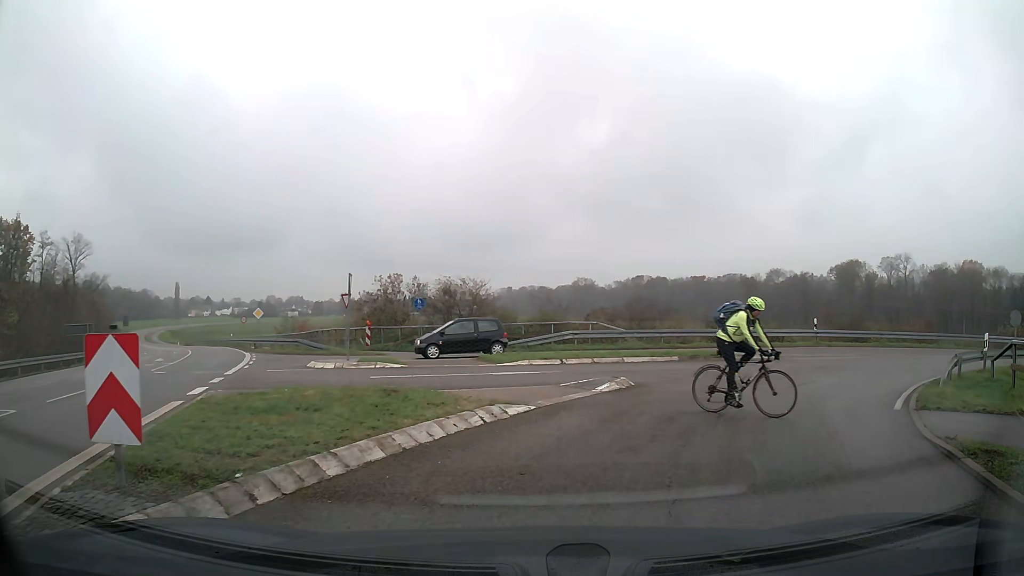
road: trunk_link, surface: asphalt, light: Day
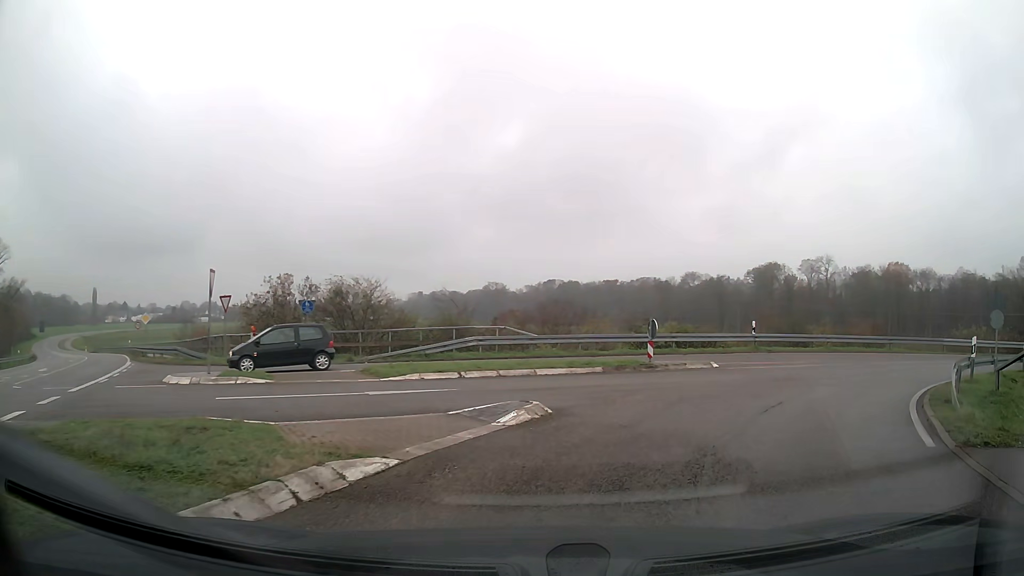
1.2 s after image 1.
(+0.3, +3.9) m; +9°
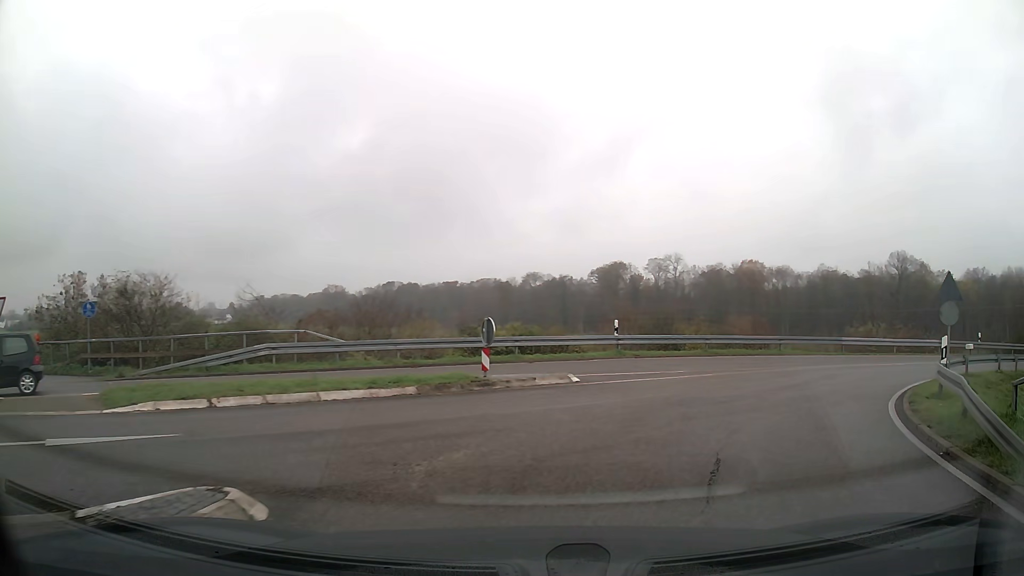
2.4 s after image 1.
(+0.7, +5.7) m; +14°
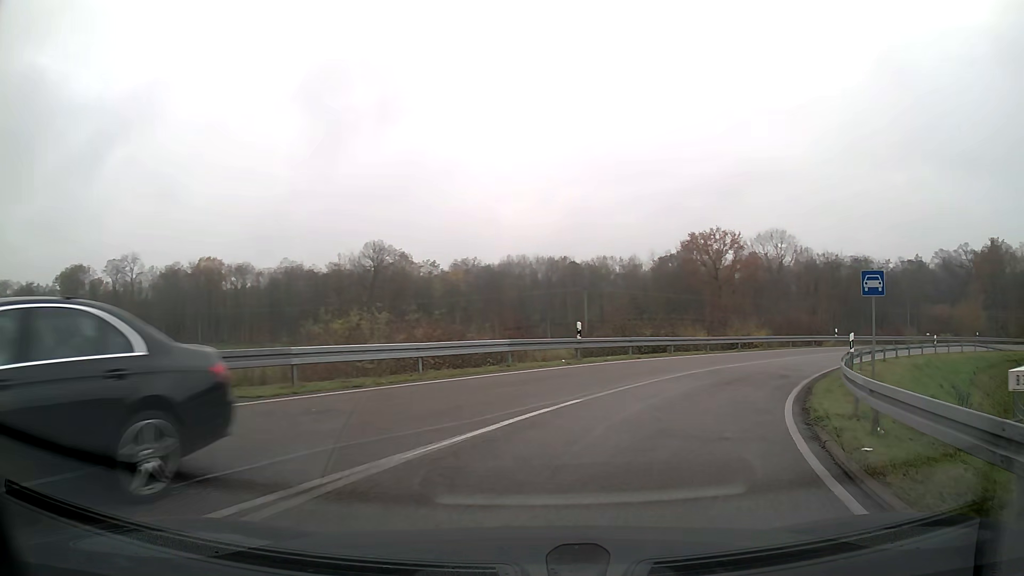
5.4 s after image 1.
(+8.0, +18.0) m; +46°
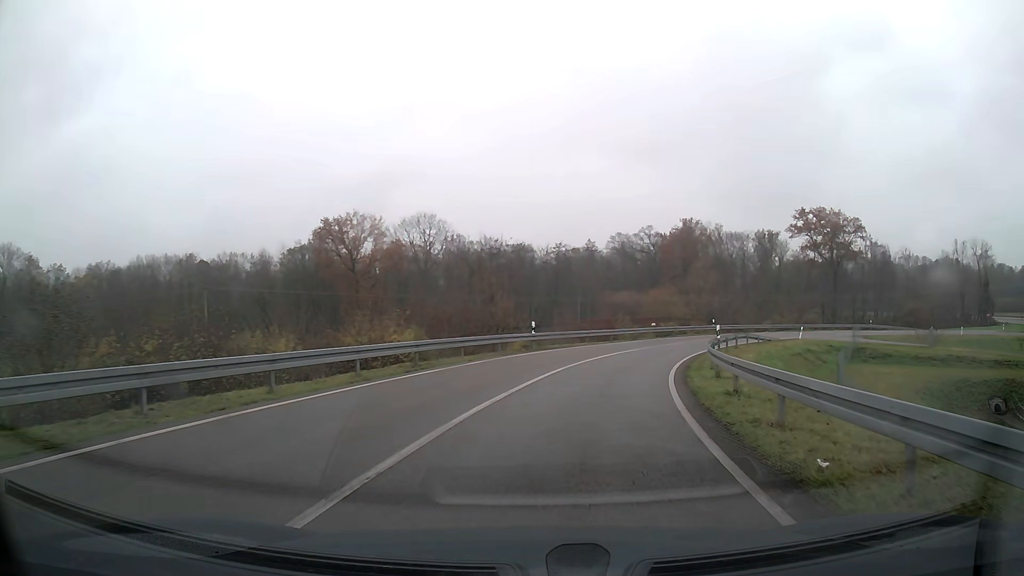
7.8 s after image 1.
(+5.6, +19.6) m; +28°
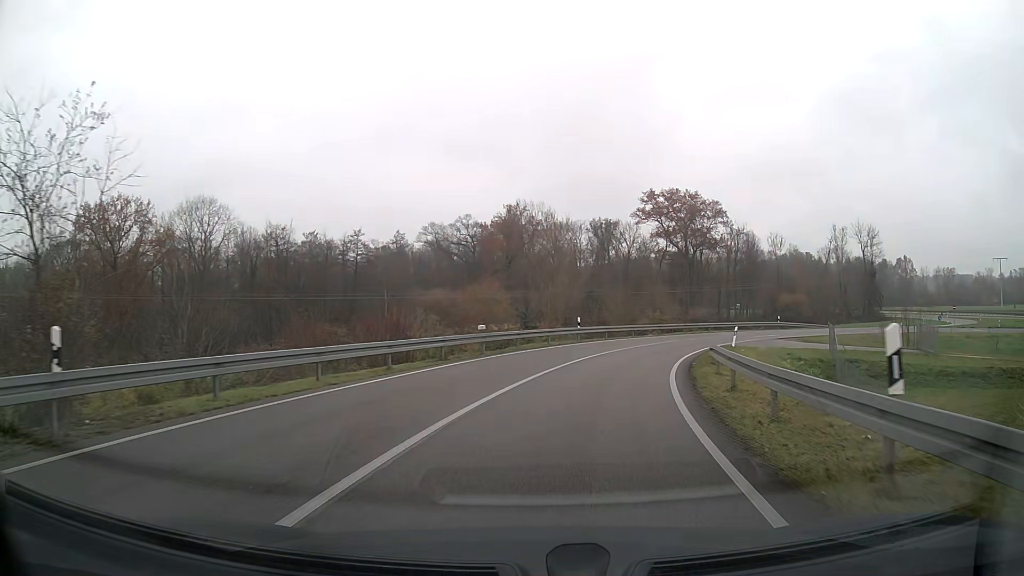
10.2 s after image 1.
(+3.4, +24.5) m; +15°
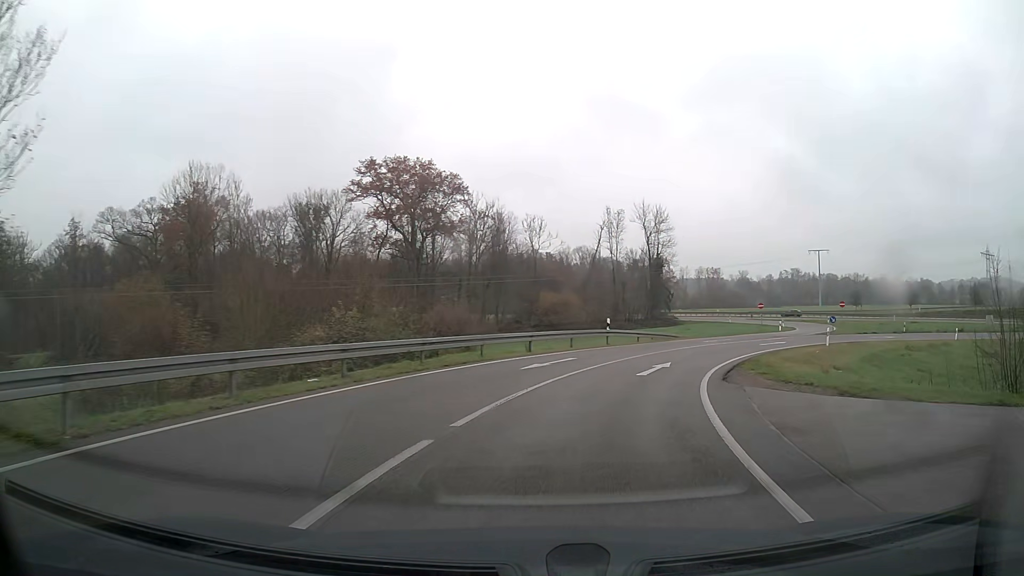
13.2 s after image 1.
(+6.6, +32.9) m; +24°
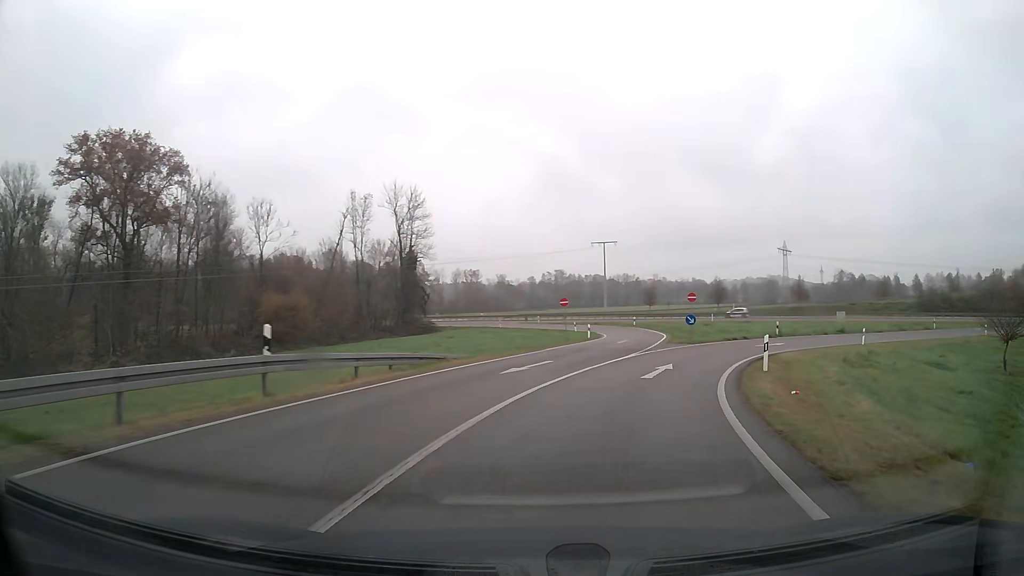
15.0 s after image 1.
(+3.7, +20.7) m; +21°
